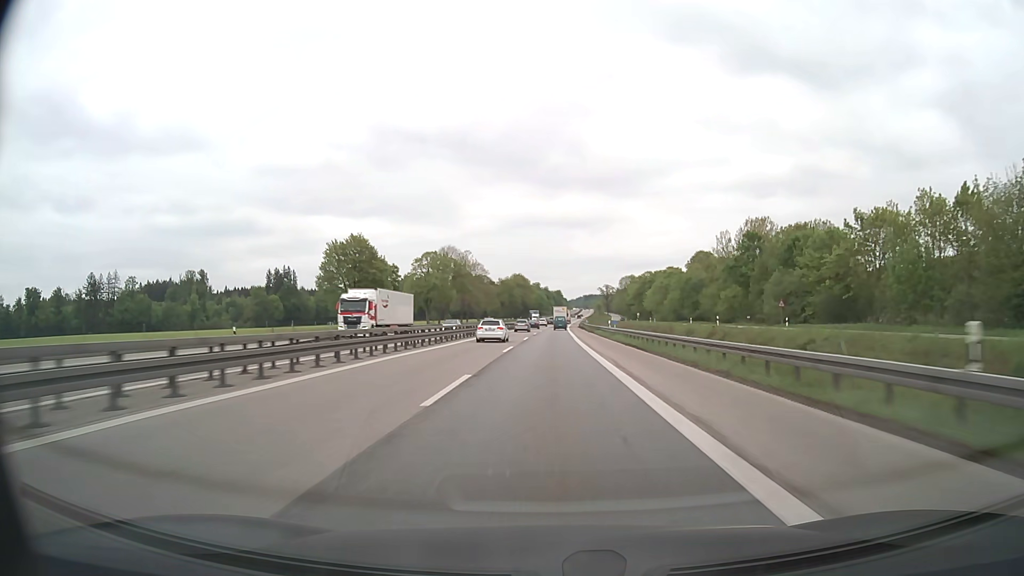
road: motorway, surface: asphalt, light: Day
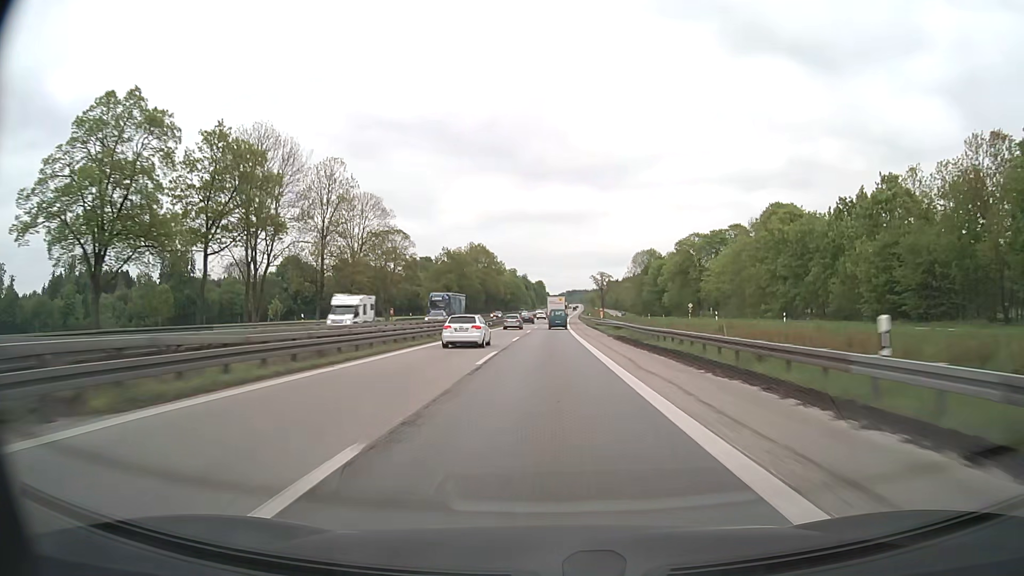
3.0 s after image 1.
(+1.5, +101.7) m; +2°
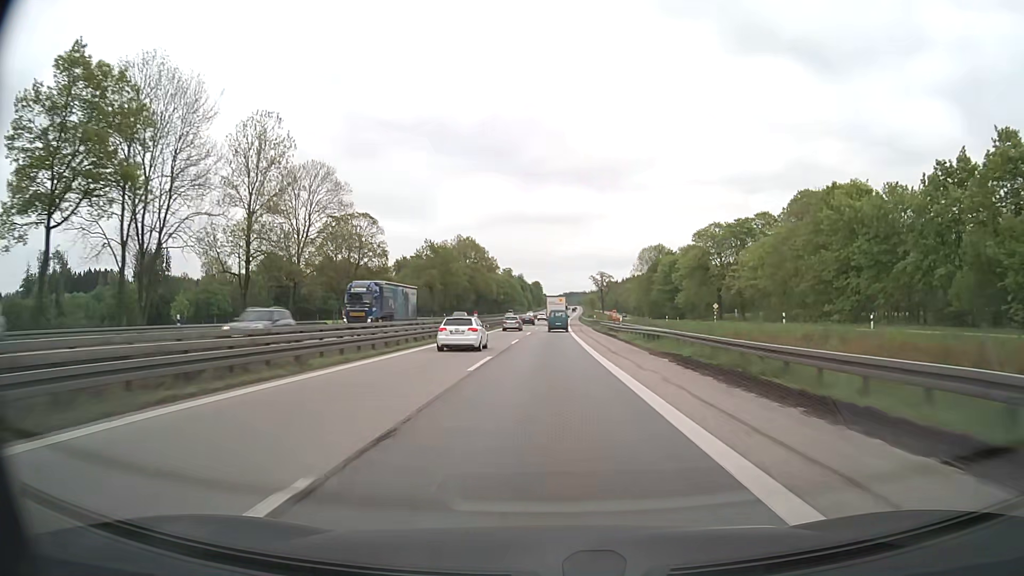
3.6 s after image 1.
(0.0, +19.5) m; 0°
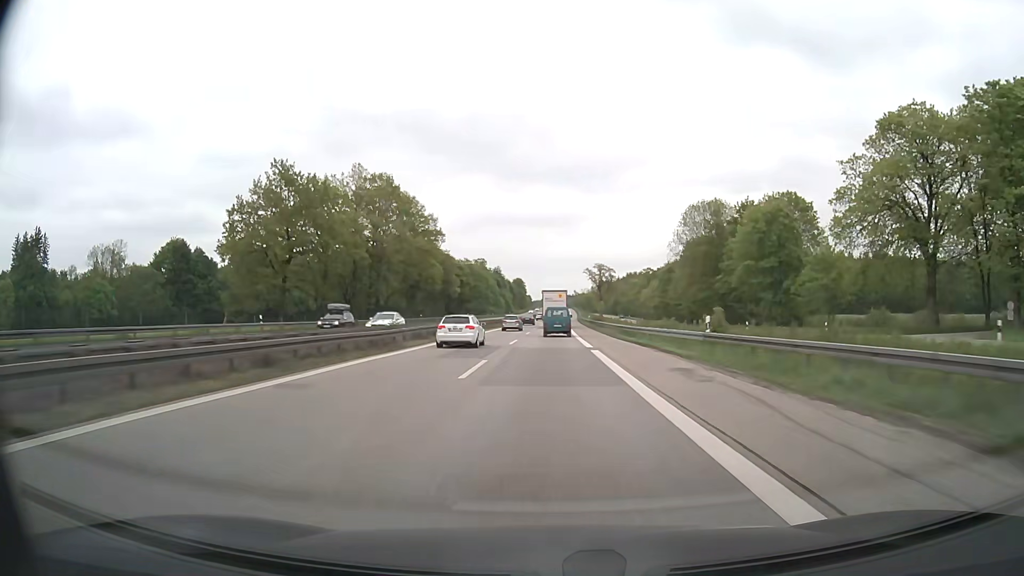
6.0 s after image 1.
(+0.7, +74.2) m; +1°
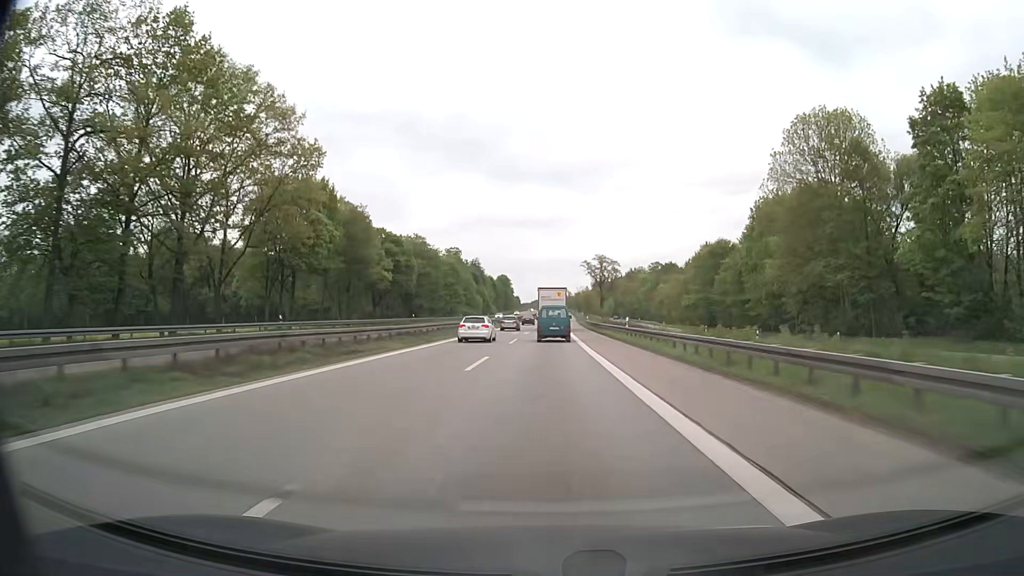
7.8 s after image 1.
(+0.3, +51.6) m; +1°
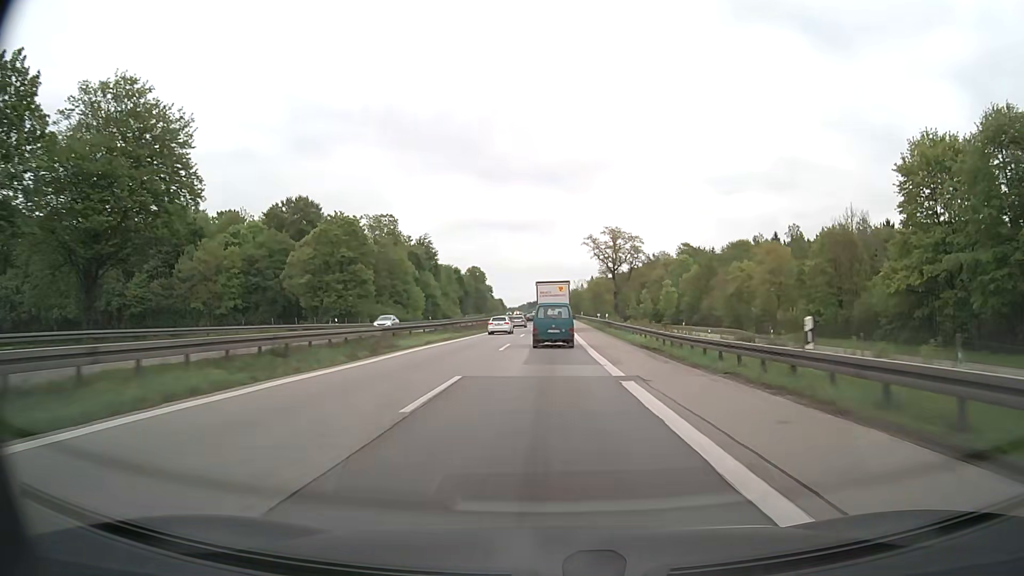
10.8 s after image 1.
(+0.7, +79.2) m; +1°
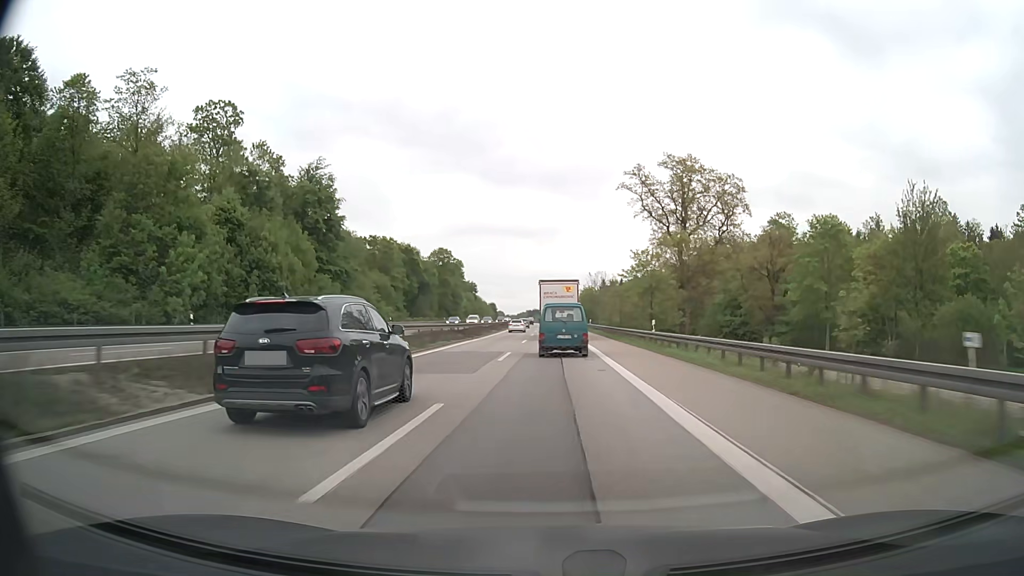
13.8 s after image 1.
(+0.4, +77.3) m; 0°
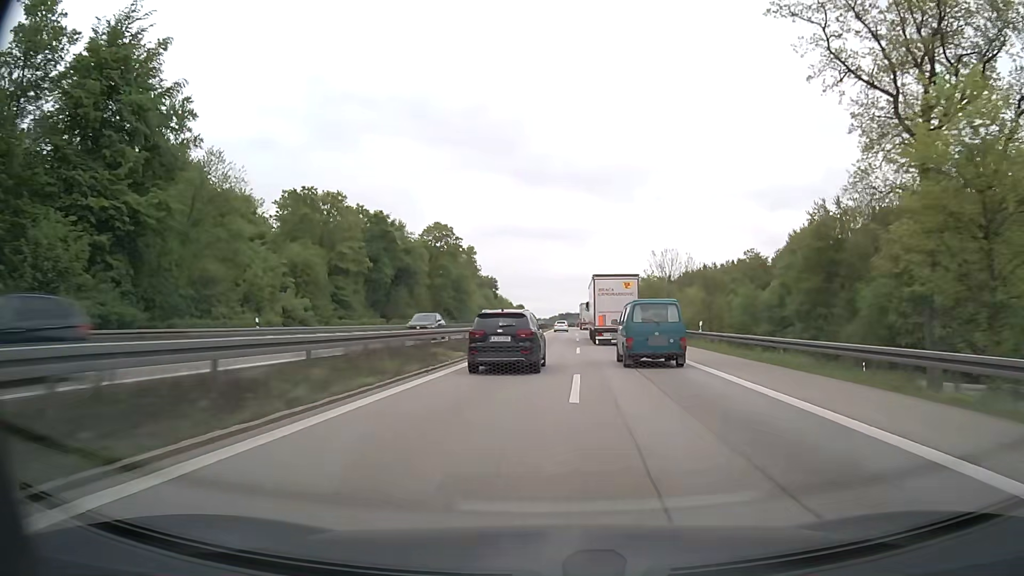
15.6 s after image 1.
(-1.1, +48.0) m; -3°
(0, +10) (0, +20) (0, +30) (+1, +40) (+1, +50) (+1, +60) (+2, +70) (+2, +80) (+2, +90) (+3, +100) m
